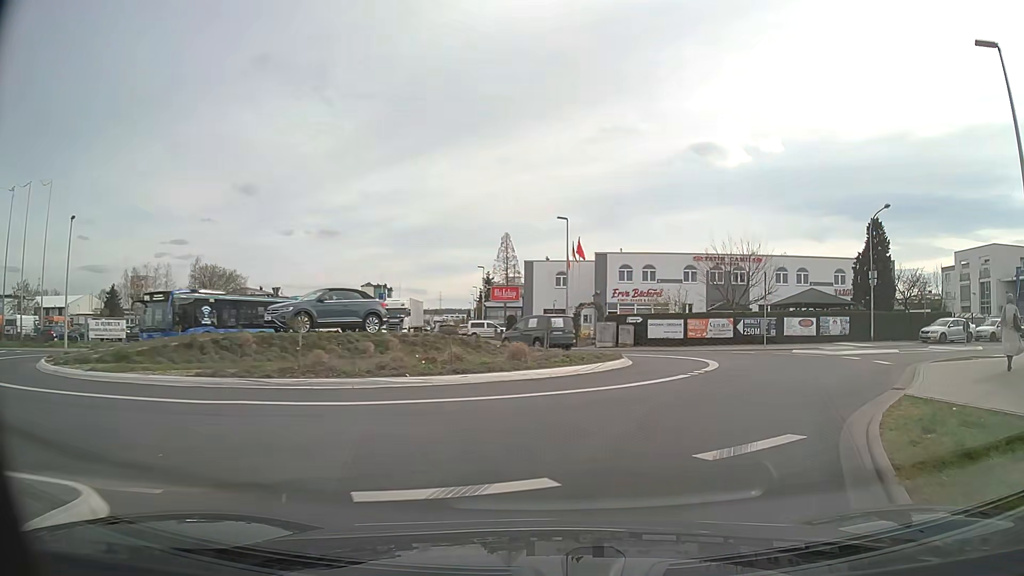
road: tertiary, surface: asphalt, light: Day
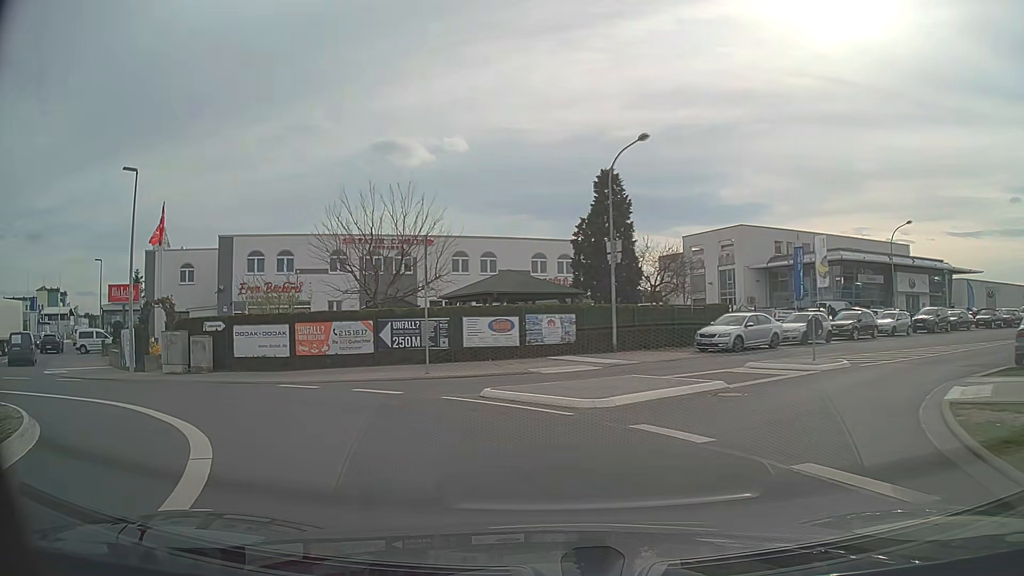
(+5.0, +14.6) m; +28°
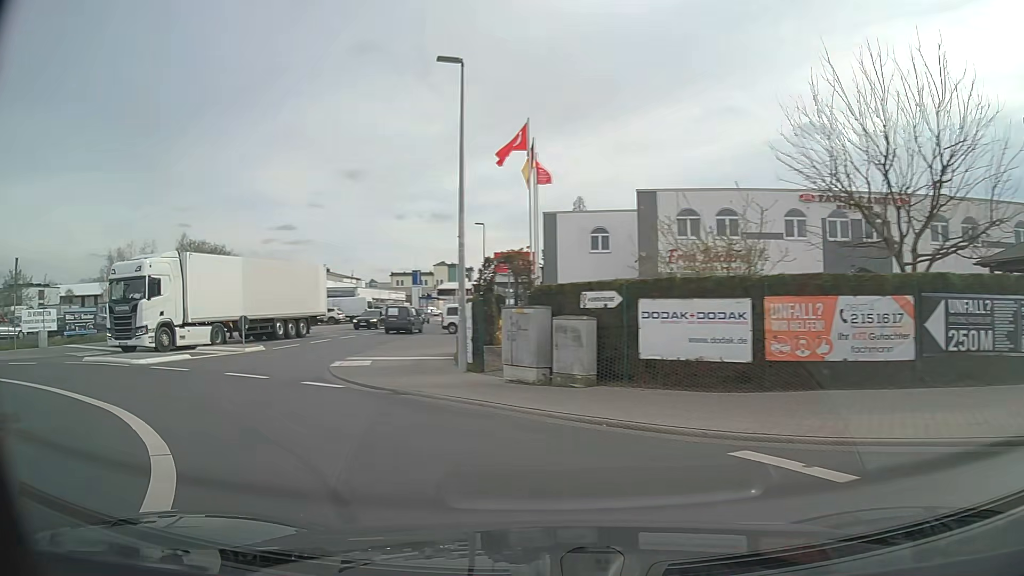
(-3.2, +10.4) m; -37°
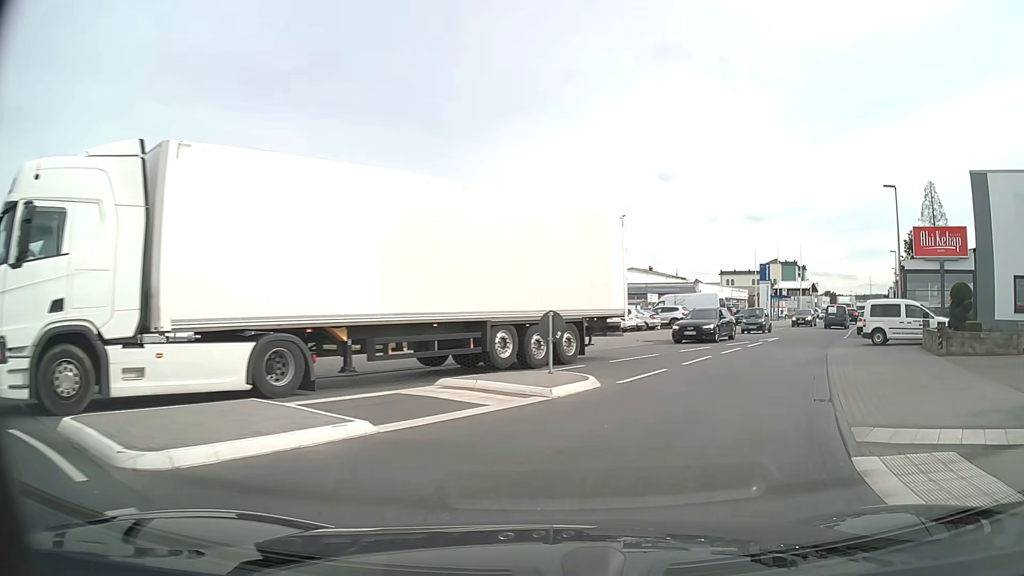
(-5.8, +14.2) m; -27°
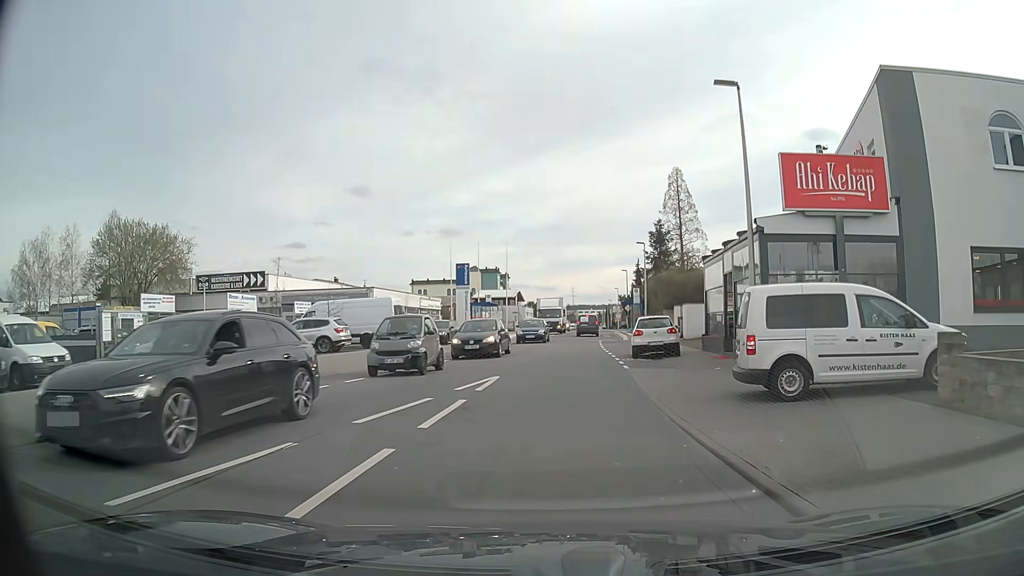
(+4.8, +17.2) m; +26°
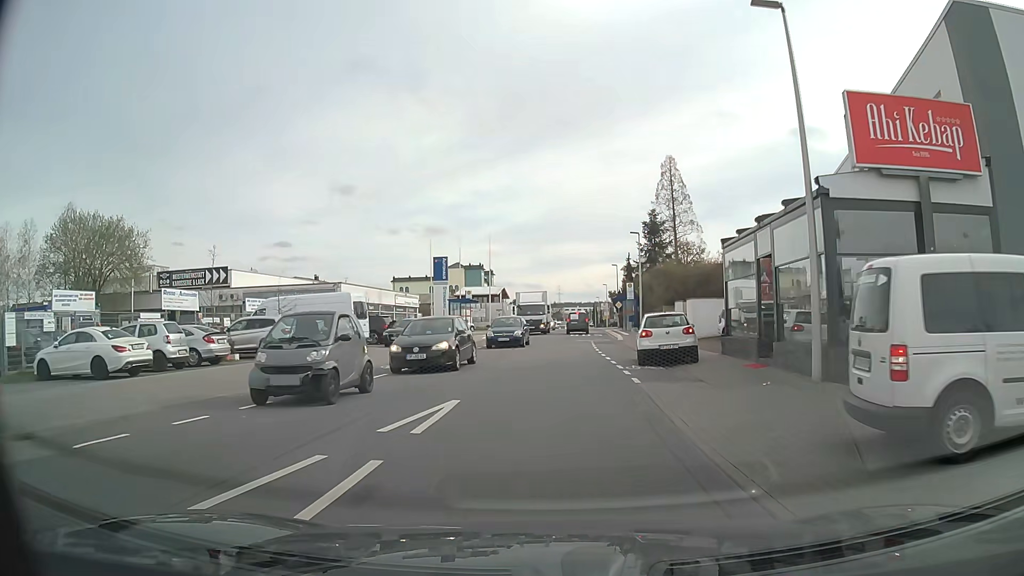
(+0.1, +5.1) m; +1°
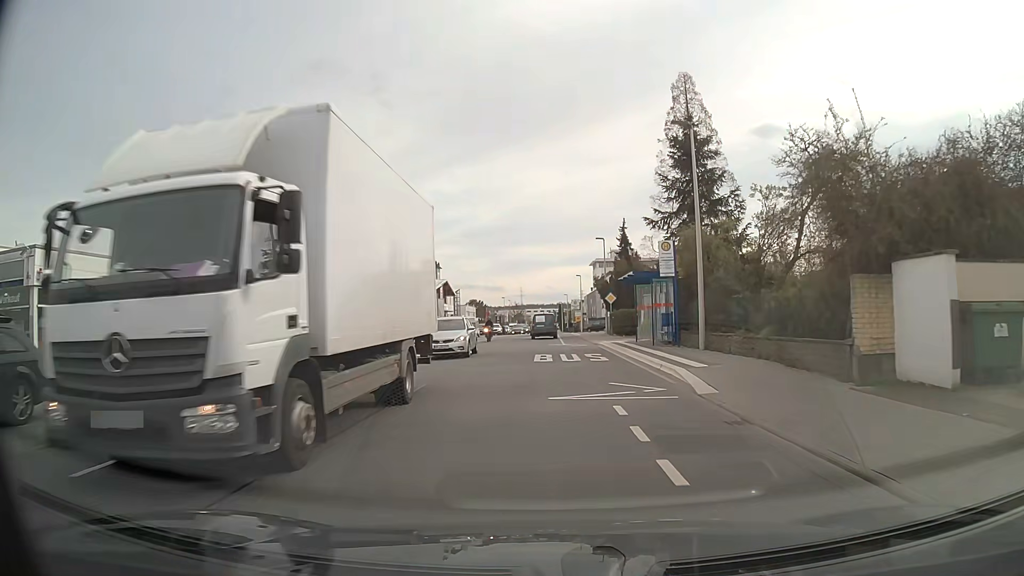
(+1.0, +29.4) m; +3°
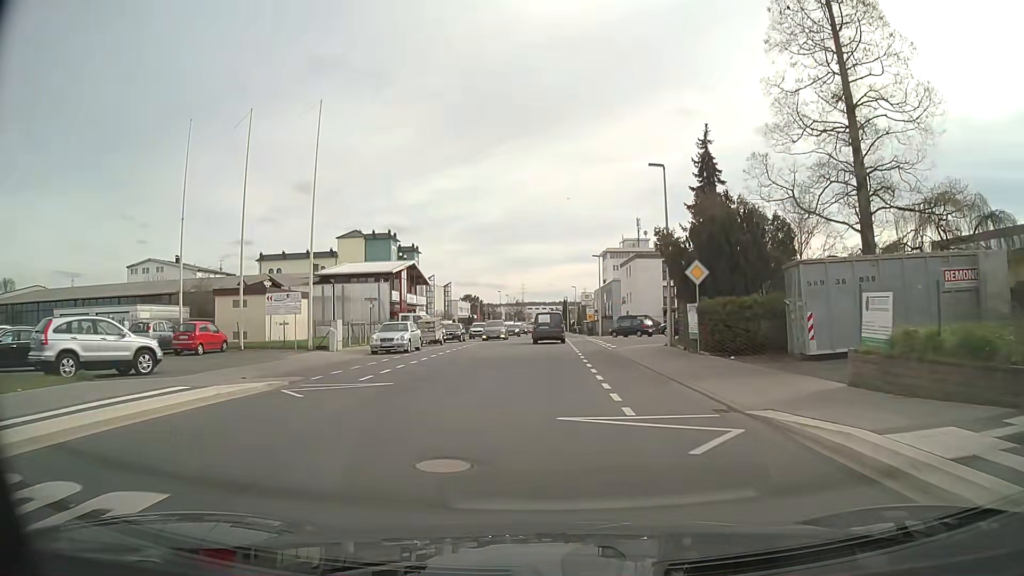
(0.0, +26.5) m; 0°
